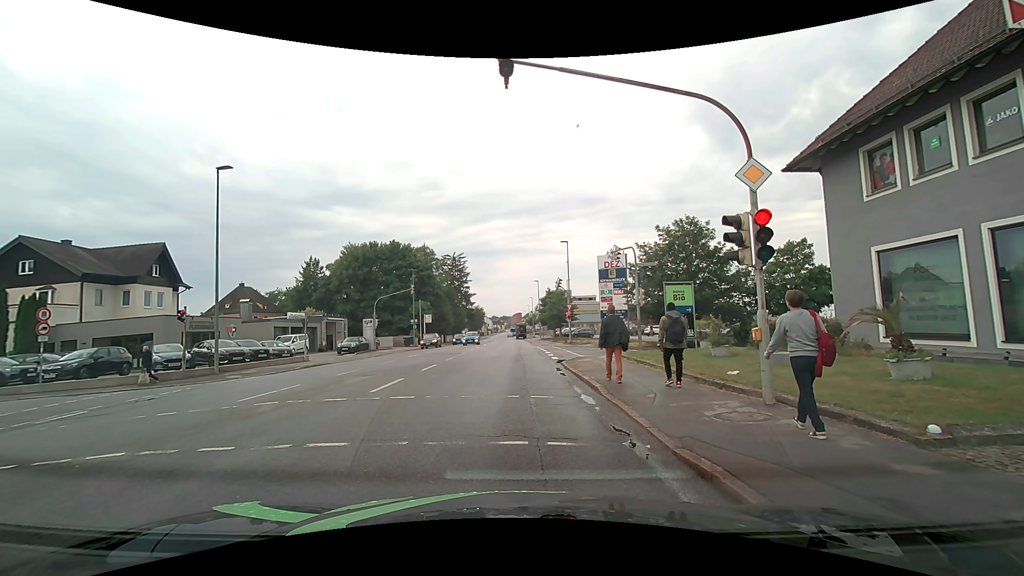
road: tertiary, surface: asphalt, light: Day
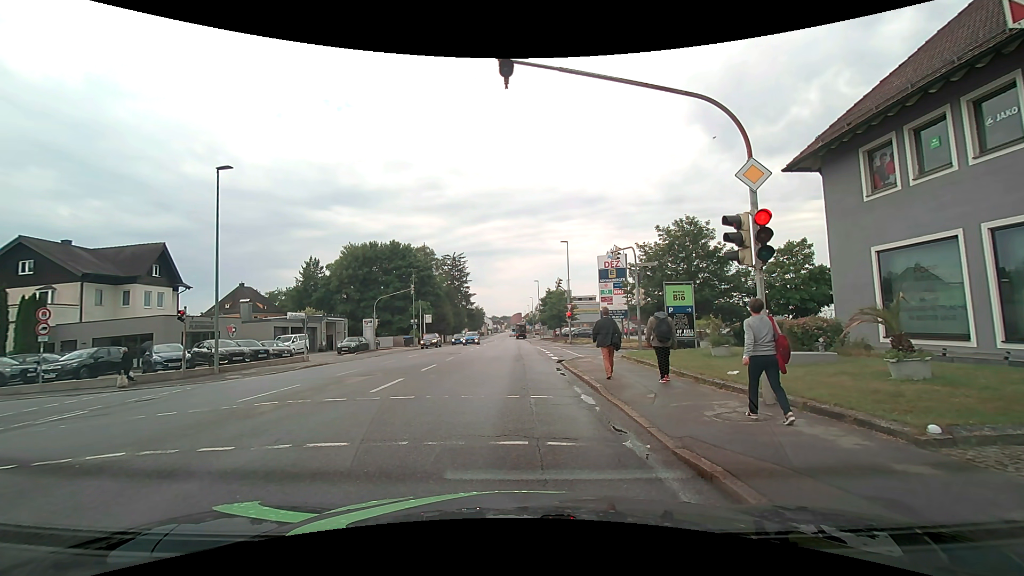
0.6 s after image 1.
(0.0, 0.0) m; 0°
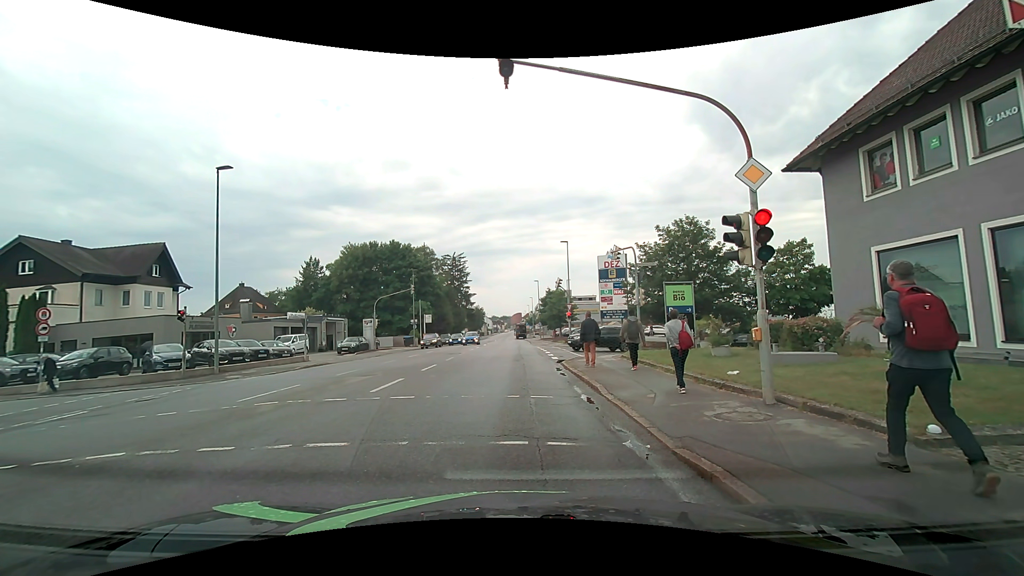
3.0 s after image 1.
(0.0, 0.0) m; 0°
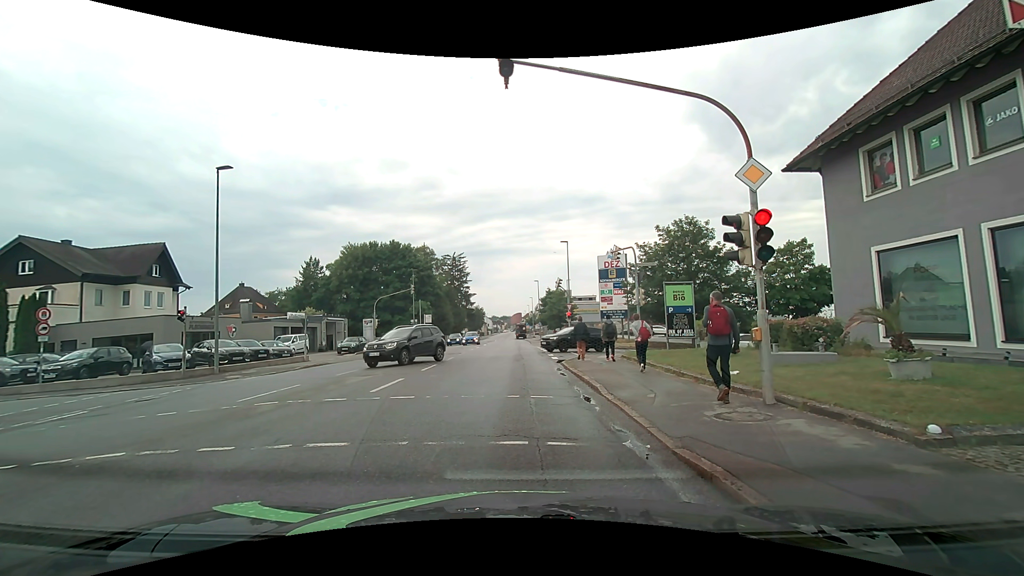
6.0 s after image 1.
(0.0, 0.0) m; 0°
(0, +10) (0, +20) (0, +30) (0, +40) (0, +50) (0, +60) (0, +70) (0, +80) (-1, +90) (-2, +100) m
